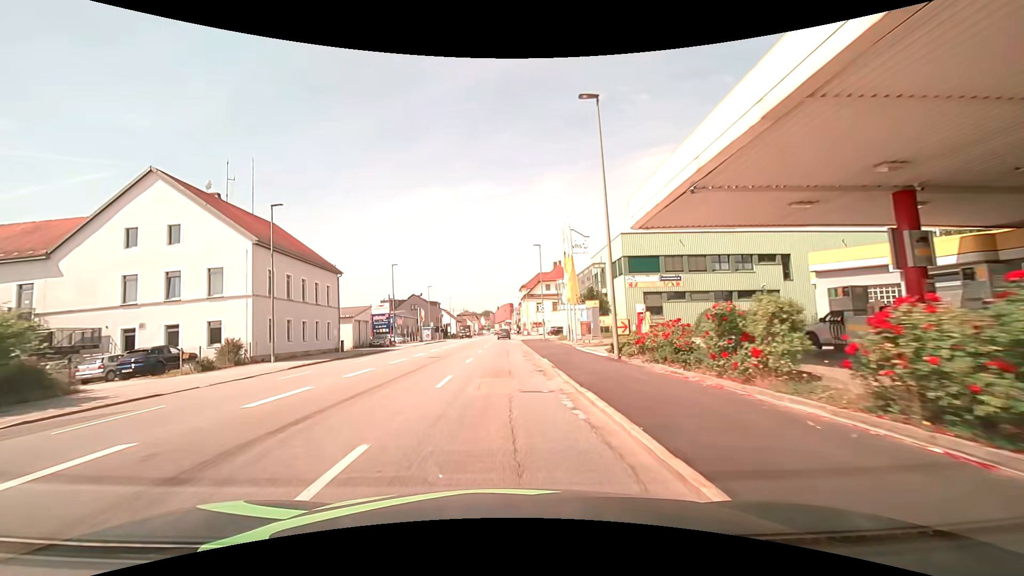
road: tertiary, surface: asphalt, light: Day
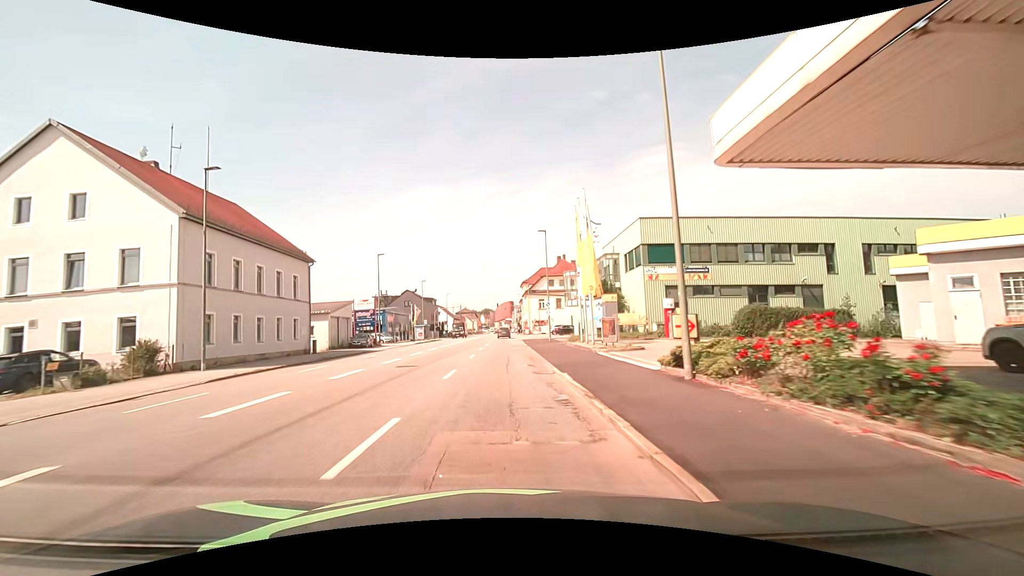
(0.0, +7.3) m; 0°
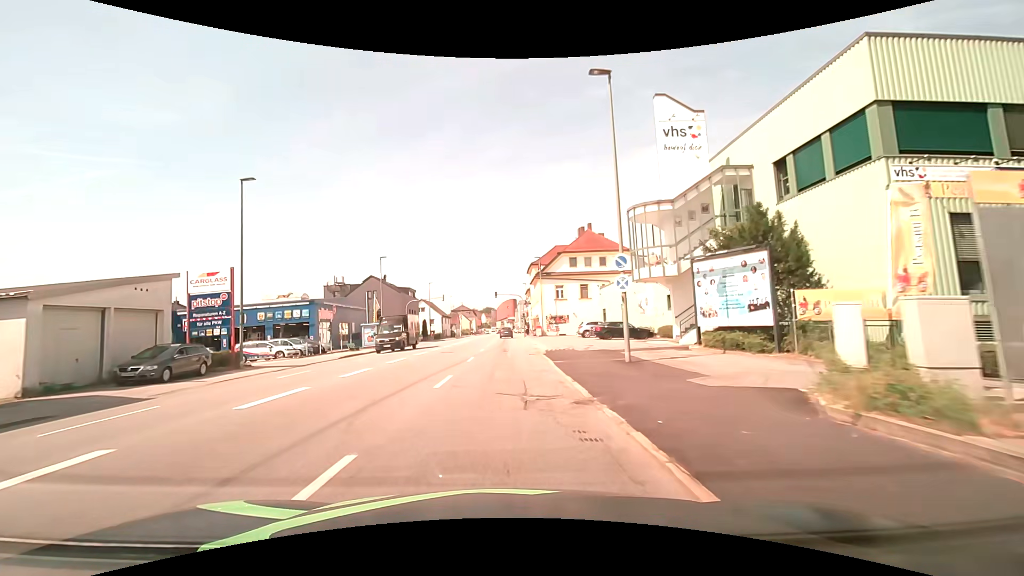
(0.0, +29.4) m; 0°
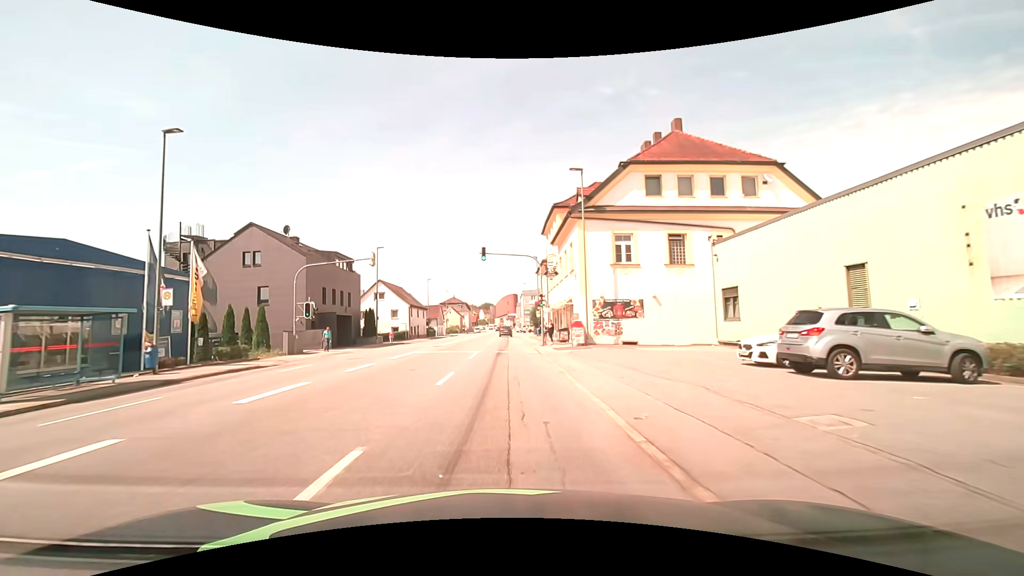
(-0.3, +35.9) m; 0°
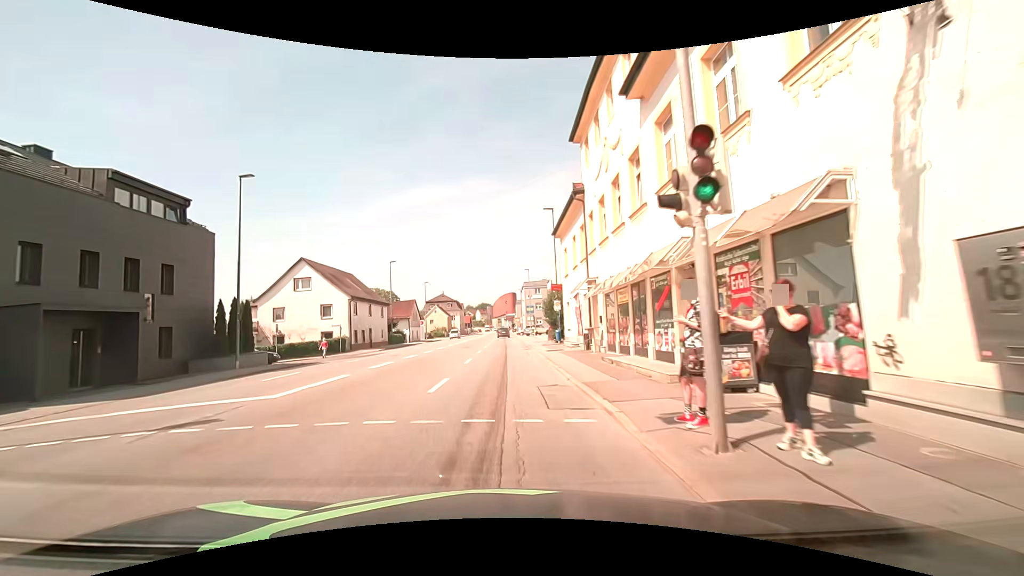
(0.0, +26.8) m; -1°
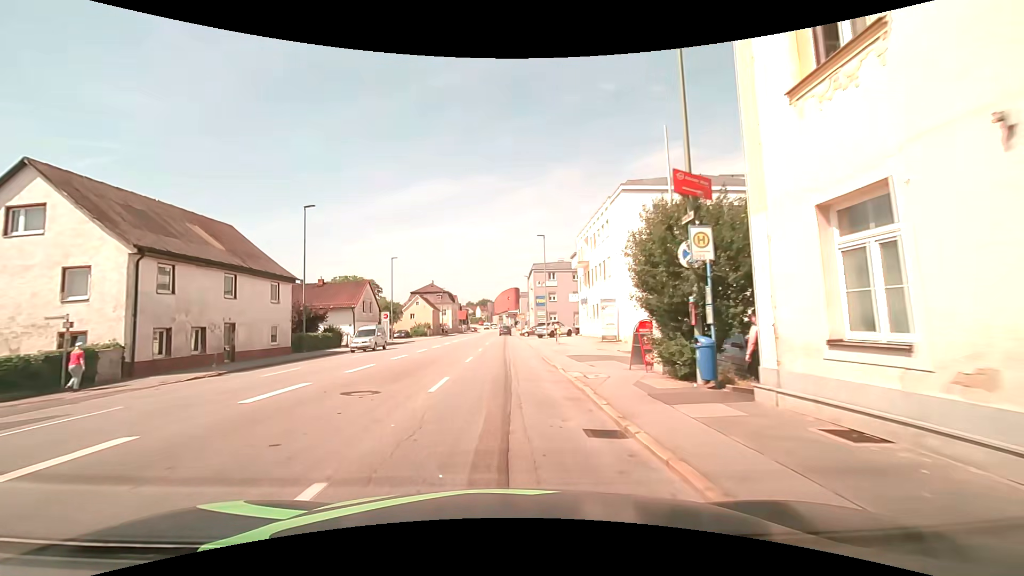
(+0.2, +27.2) m; 0°
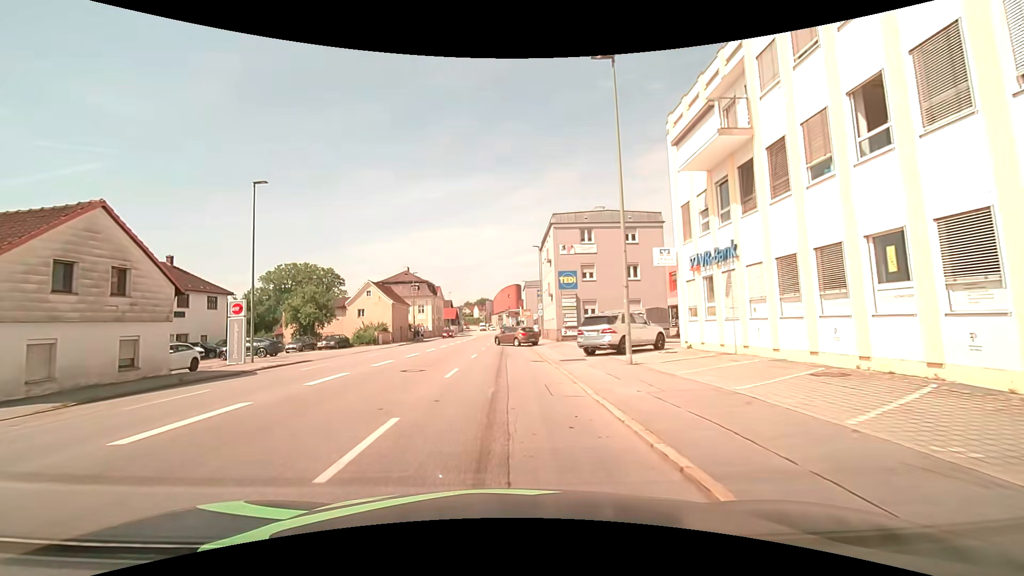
(+0.2, +32.9) m; 0°
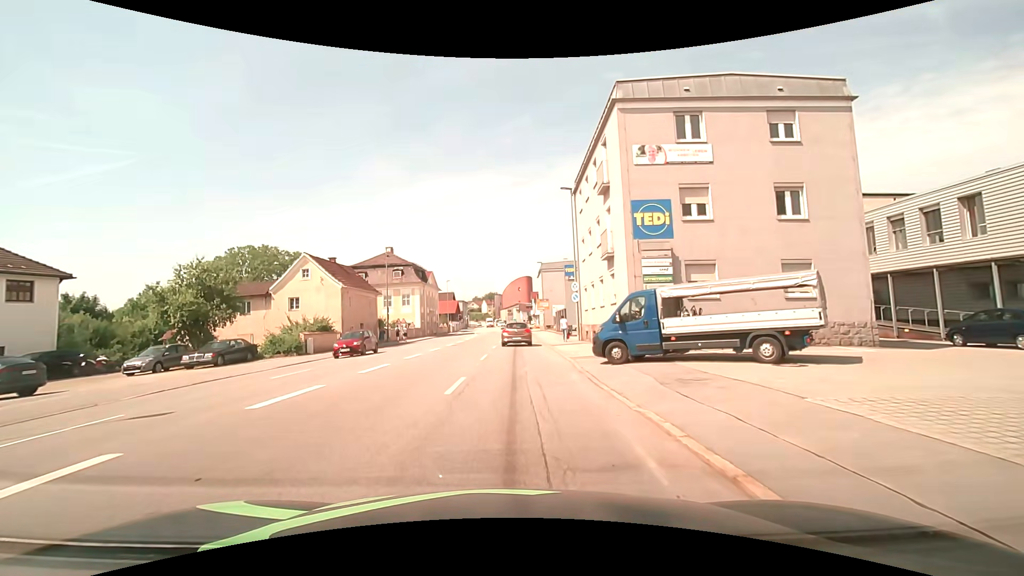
(+0.1, +21.5) m; 0°
(0, +10) (0, +20) (0, +30) (+1, +40) (+1, +50) (+1, +60) (+1, +70) (+2, +80) (+2, +90) (+2, +100) m
